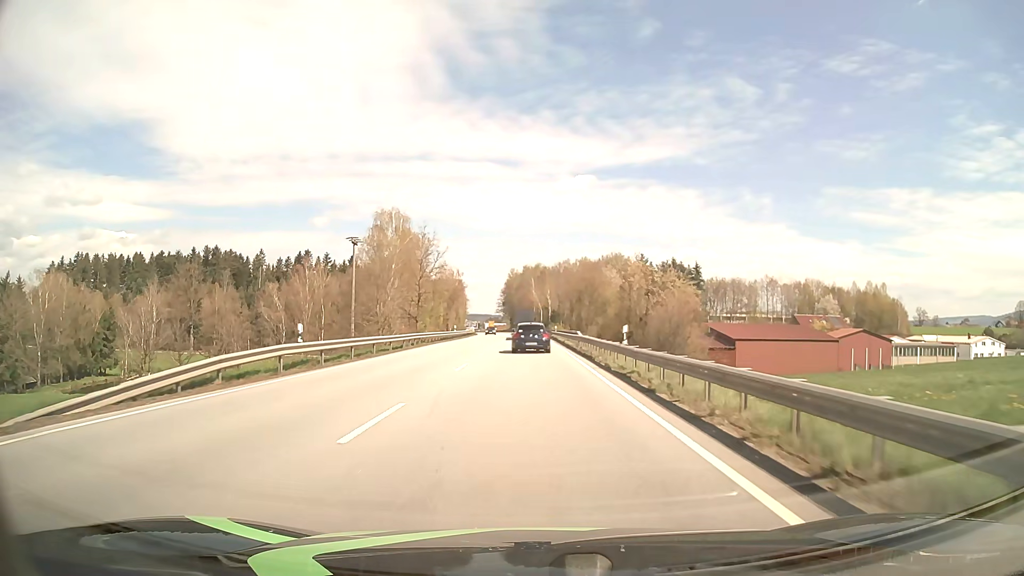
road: primary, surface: asphalt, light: Day
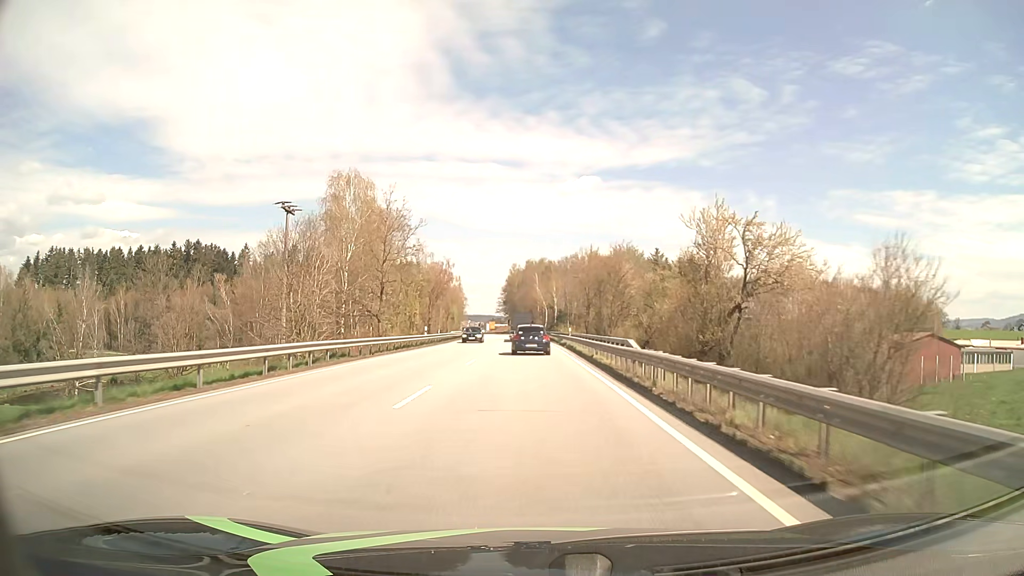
(0.0, +21.0) m; 0°
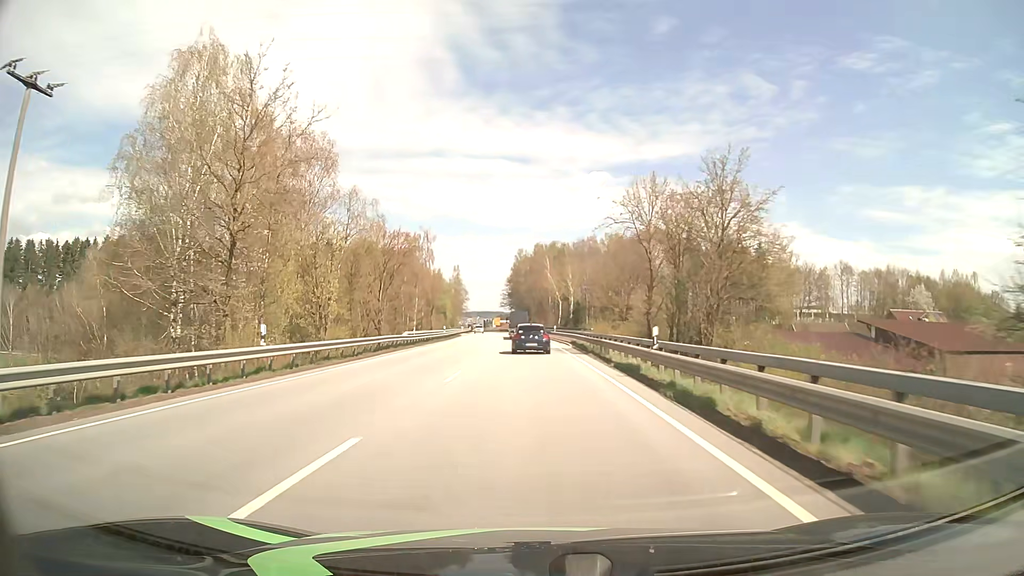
(-0.2, +31.2) m; -1°
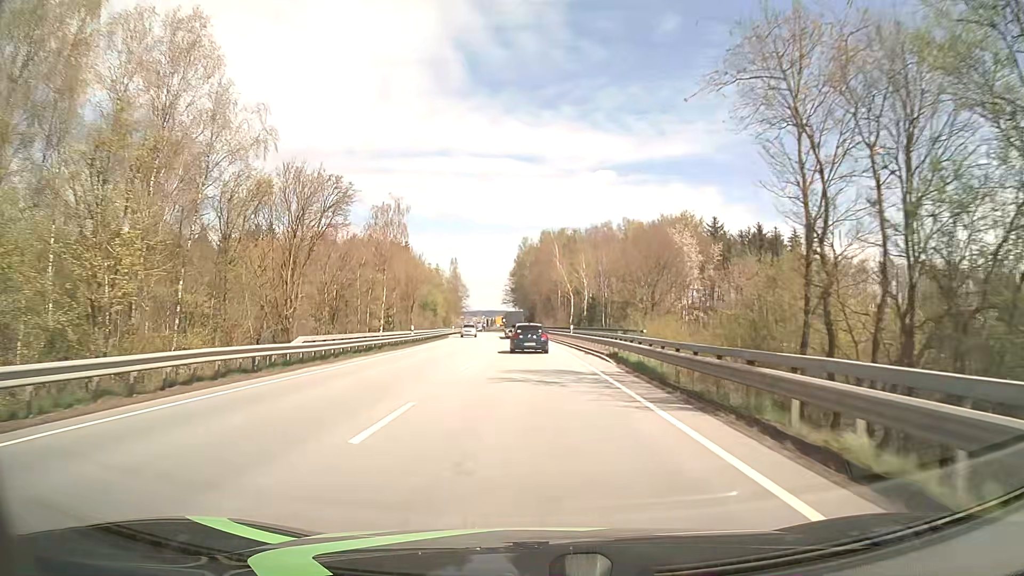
(0.0, +20.7) m; 0°
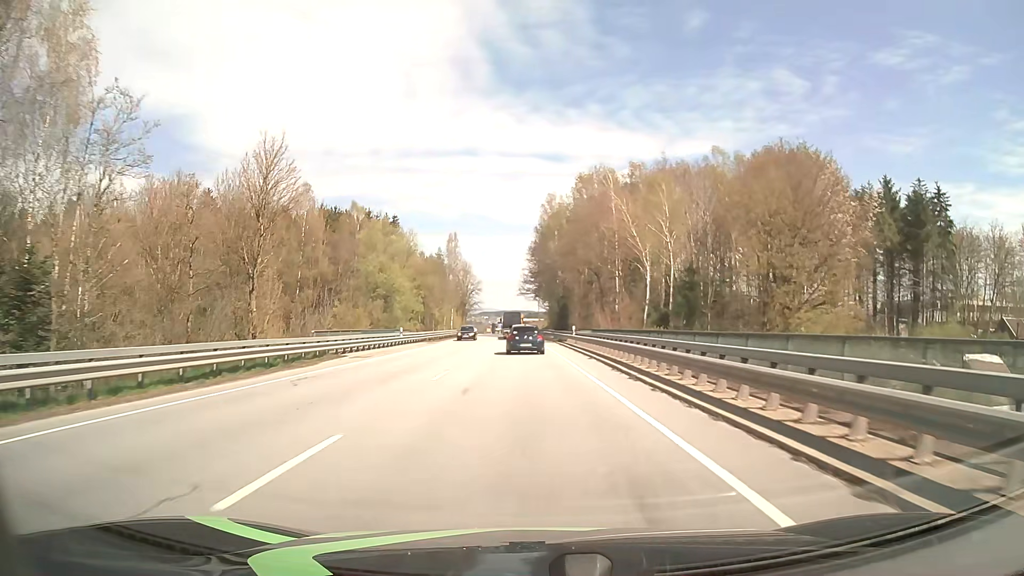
(-0.8, +51.6) m; -2°
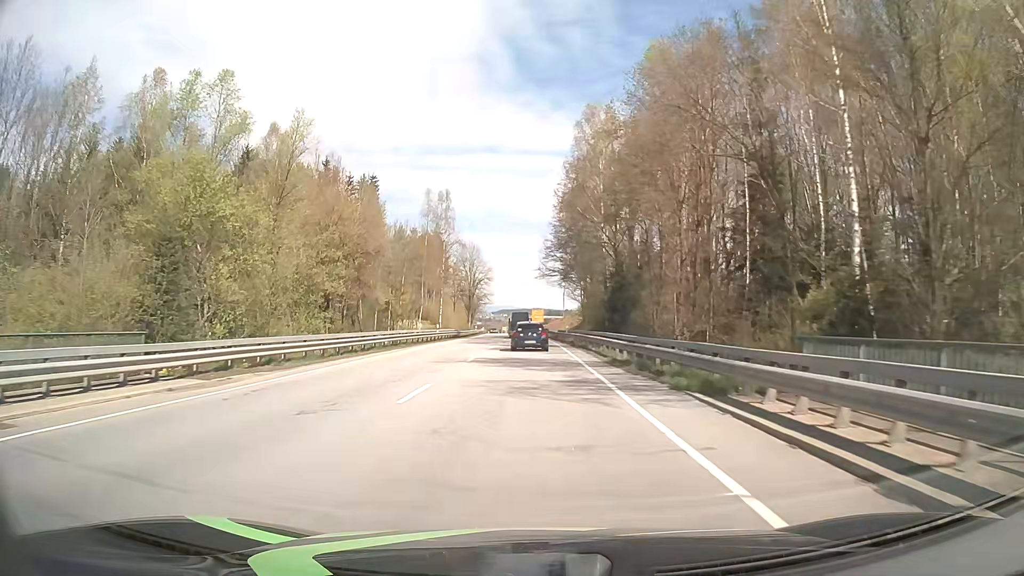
(-0.9, +41.2) m; -2°
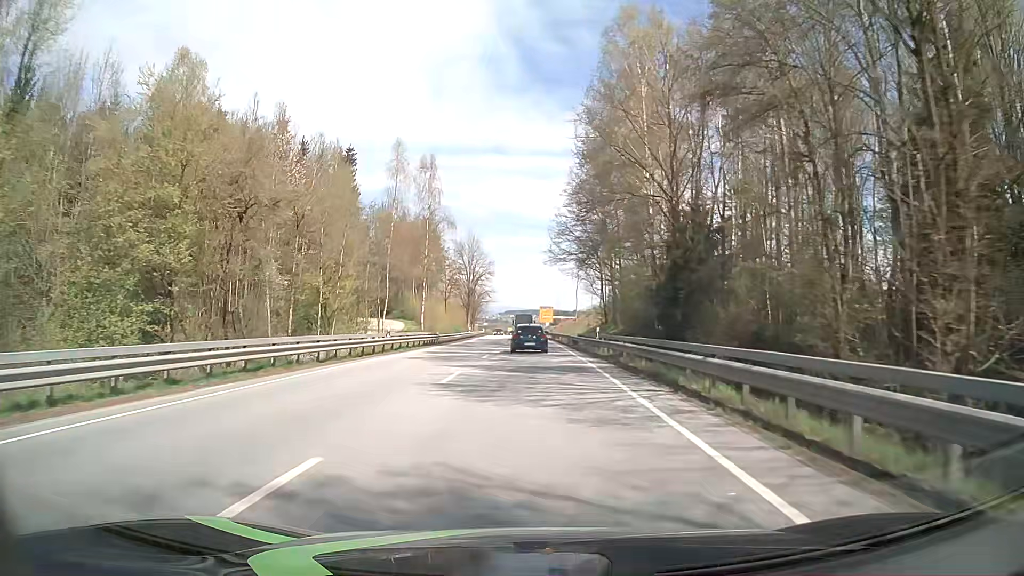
(-0.1, +20.6) m; -1°
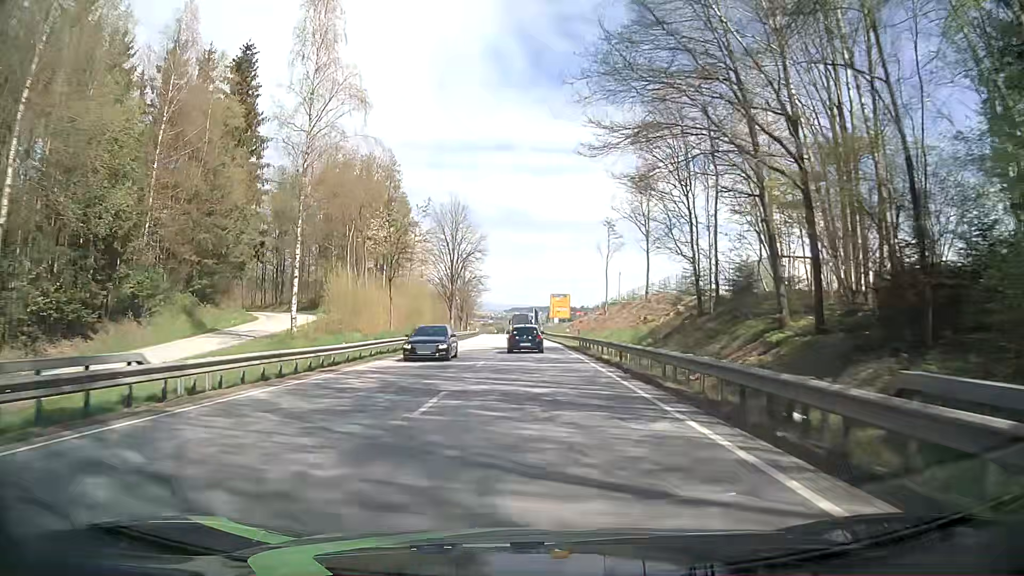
(-0.3, +41.4) m; -1°
(0, +10) (0, +20) (0, +30) (0, +40) (0, +50) (0, +60) (0, +70) (-1, +80) (-1, +90) (-1, +100) m
